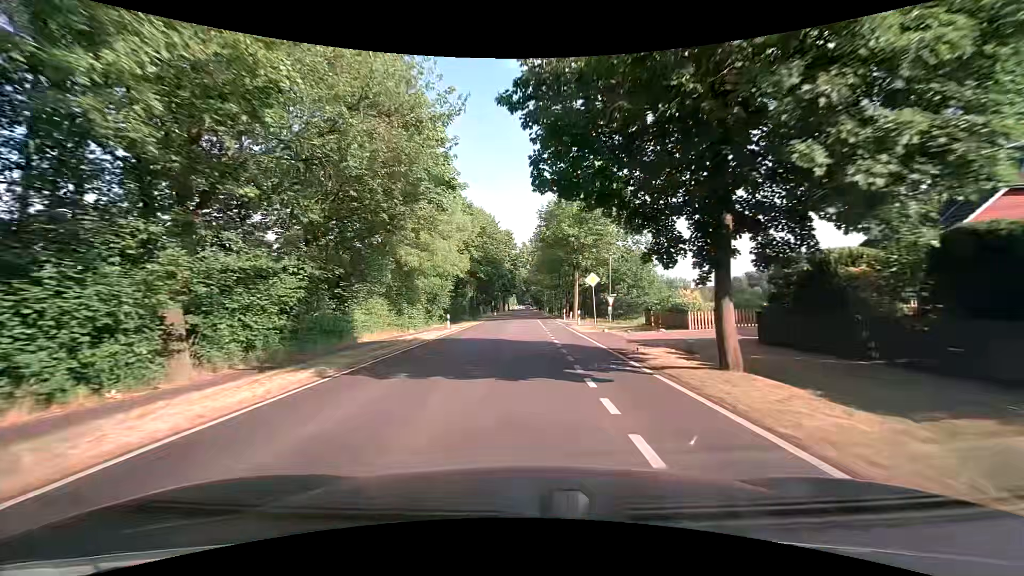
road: tertiary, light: Day
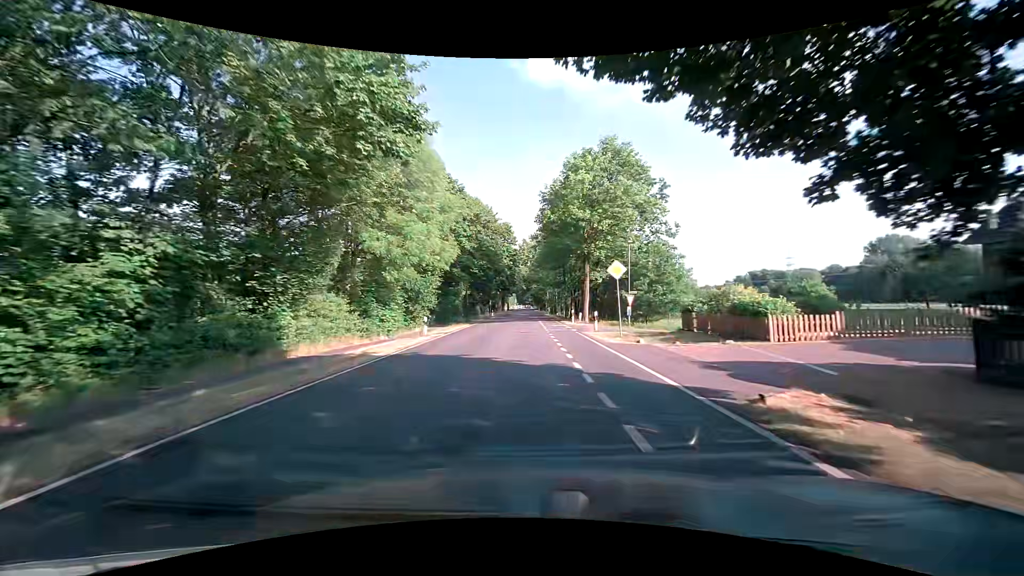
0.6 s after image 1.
(0.0, +7.6) m; 0°
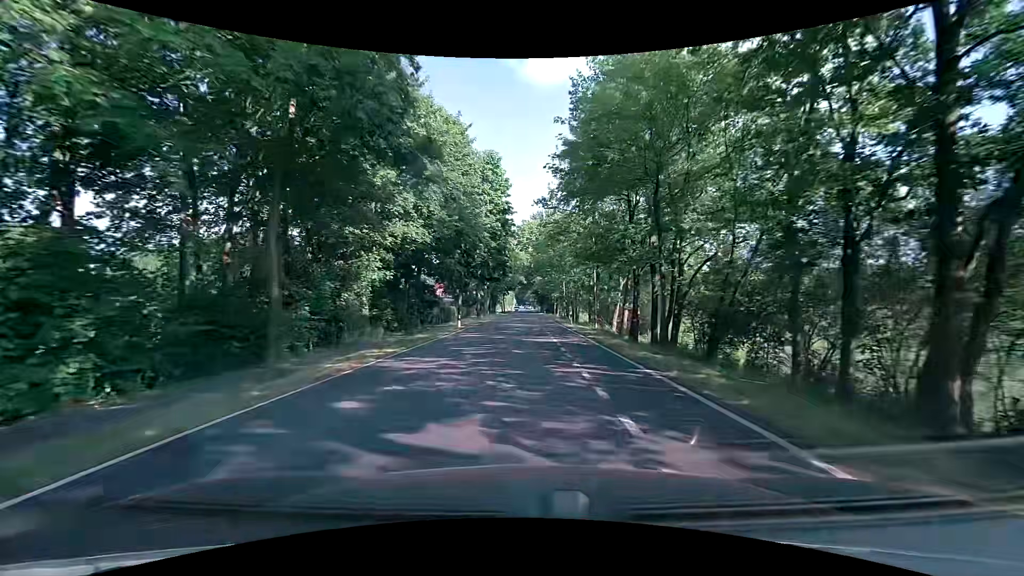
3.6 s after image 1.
(-0.3, +38.0) m; -1°
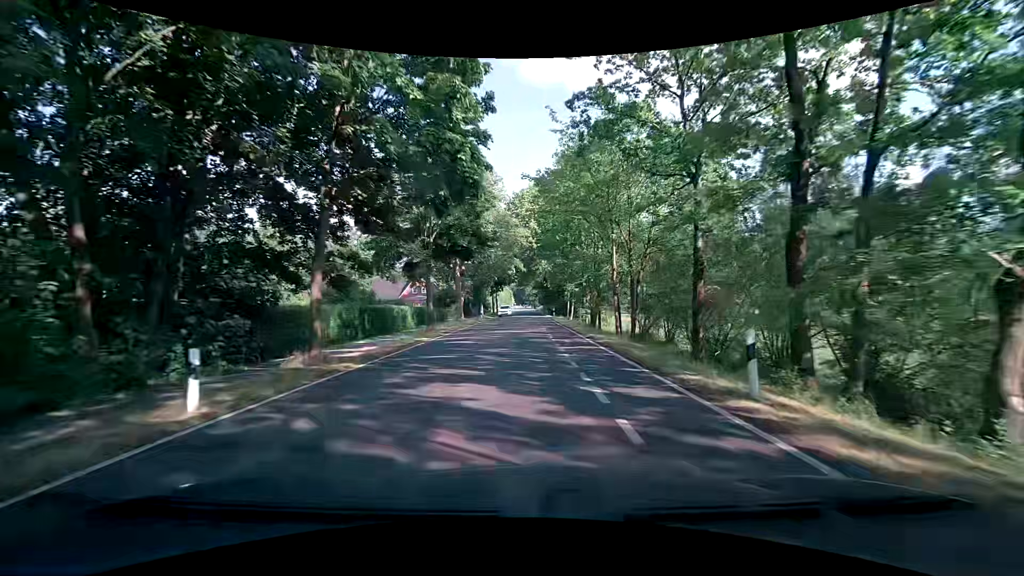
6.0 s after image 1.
(+0.1, +30.4) m; 0°
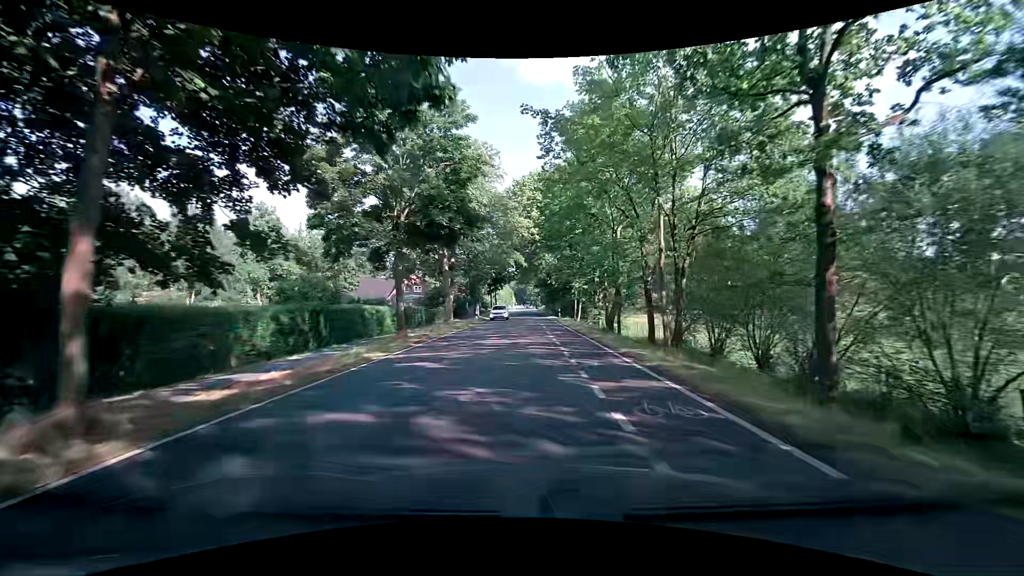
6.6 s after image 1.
(0.0, +7.6) m; 0°
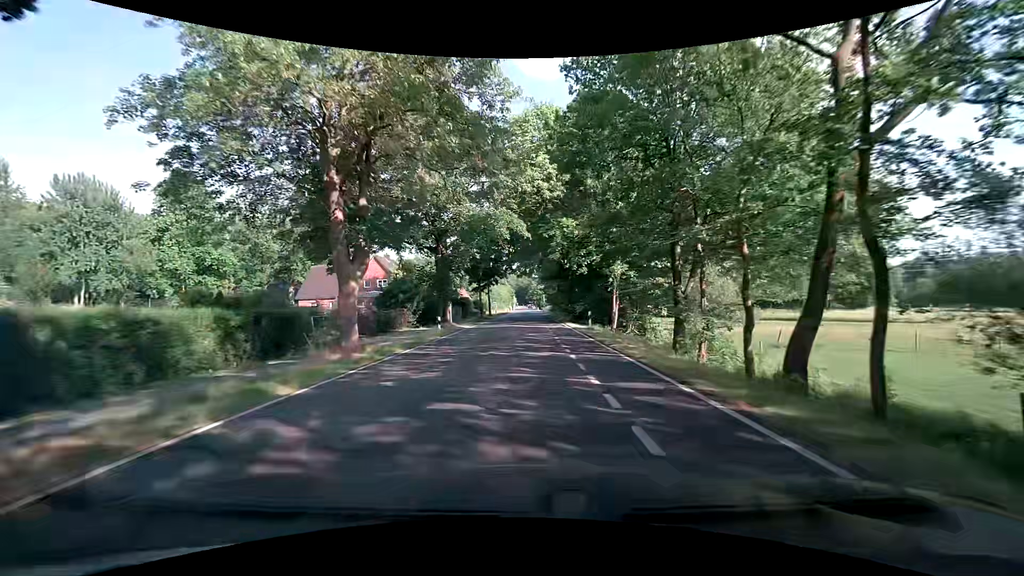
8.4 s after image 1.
(0.0, +22.8) m; 0°
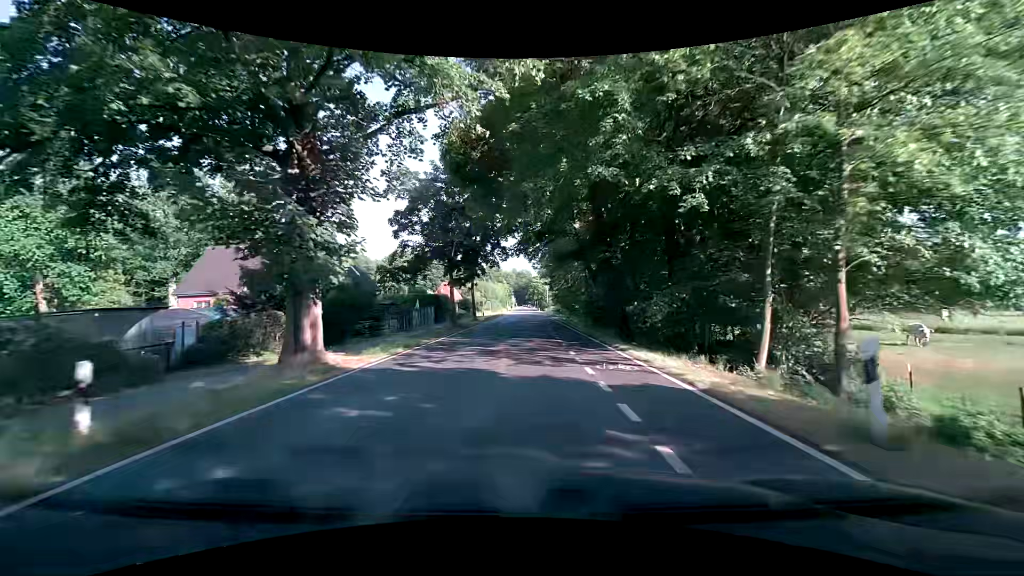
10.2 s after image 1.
(-0.1, +22.8) m; -1°
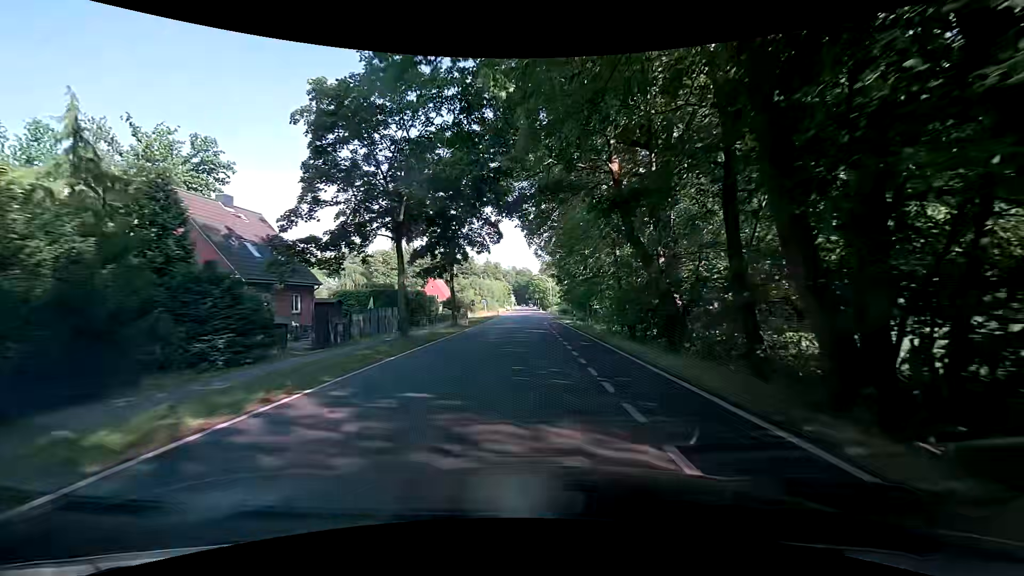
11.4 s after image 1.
(+0.1, +15.2) m; -1°
(0, +10) (0, +20) (0, +30) (+1, +40) (+1, +50) (+1, +60) (+1, +70) (+1, +80) (+2, +90) (+2, +100) m
